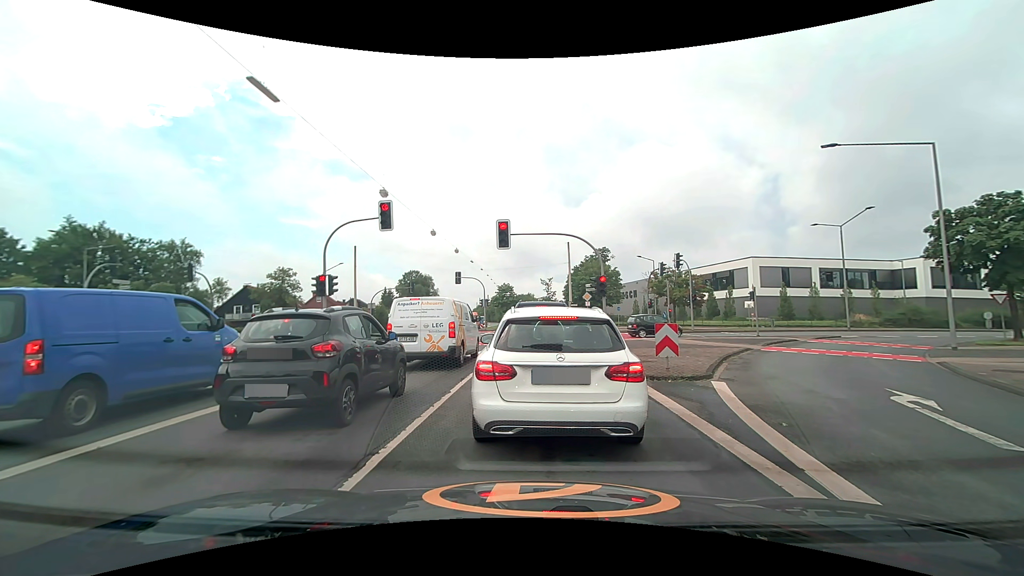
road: secondary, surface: asphalt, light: Day
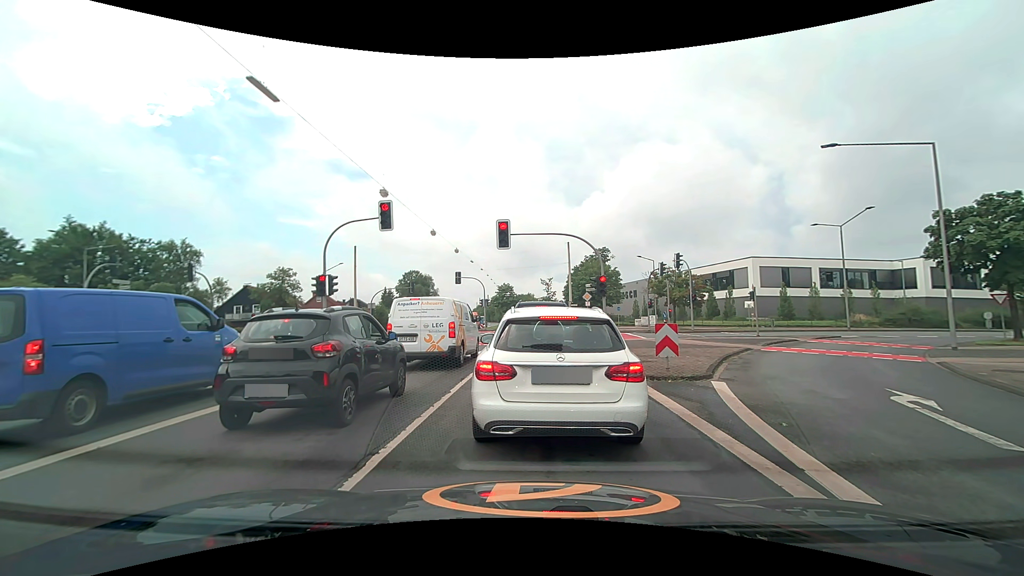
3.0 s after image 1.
(0.0, 0.0) m; 0°
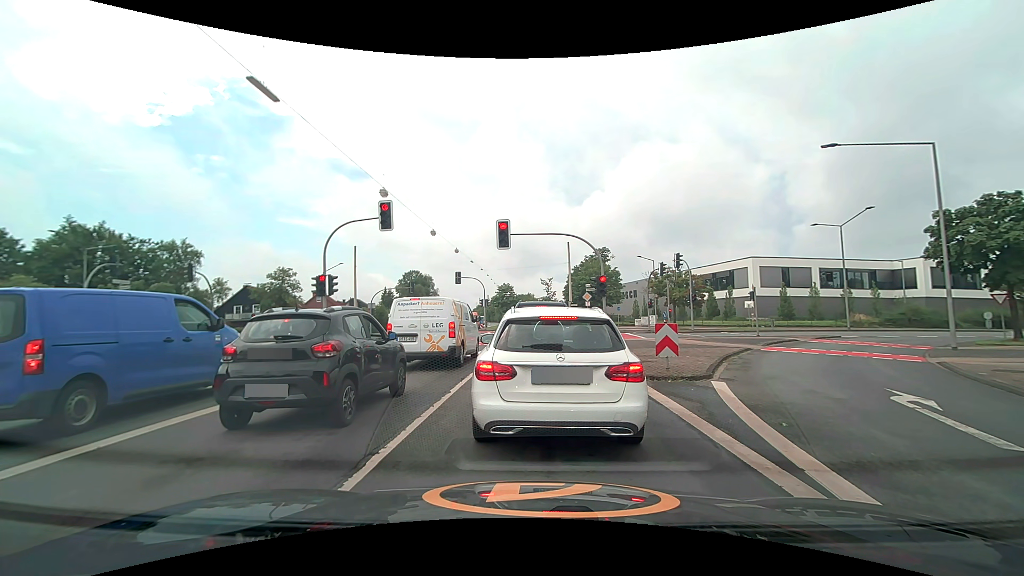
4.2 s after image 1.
(0.0, 0.0) m; 0°
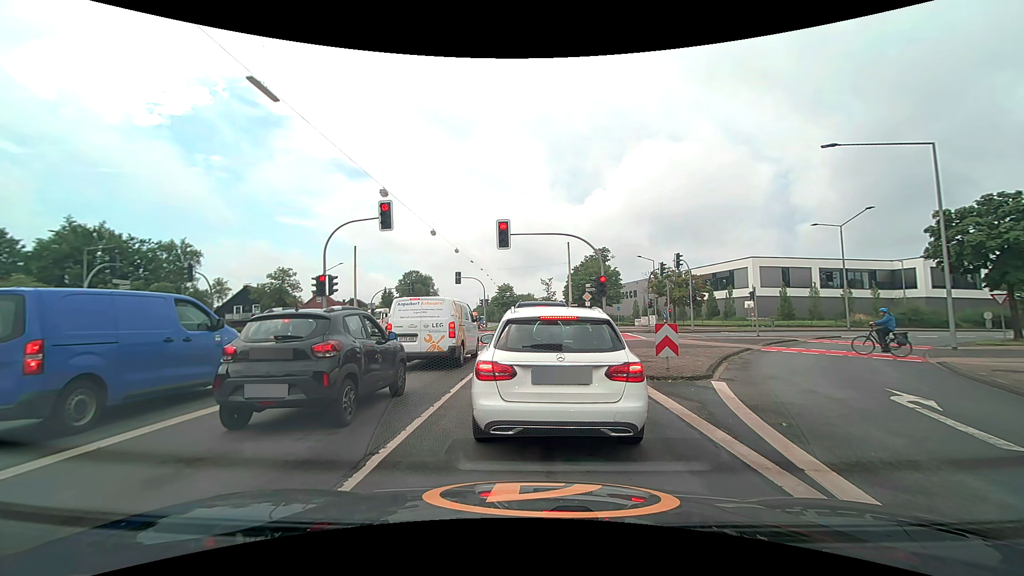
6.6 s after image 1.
(0.0, 0.0) m; 0°
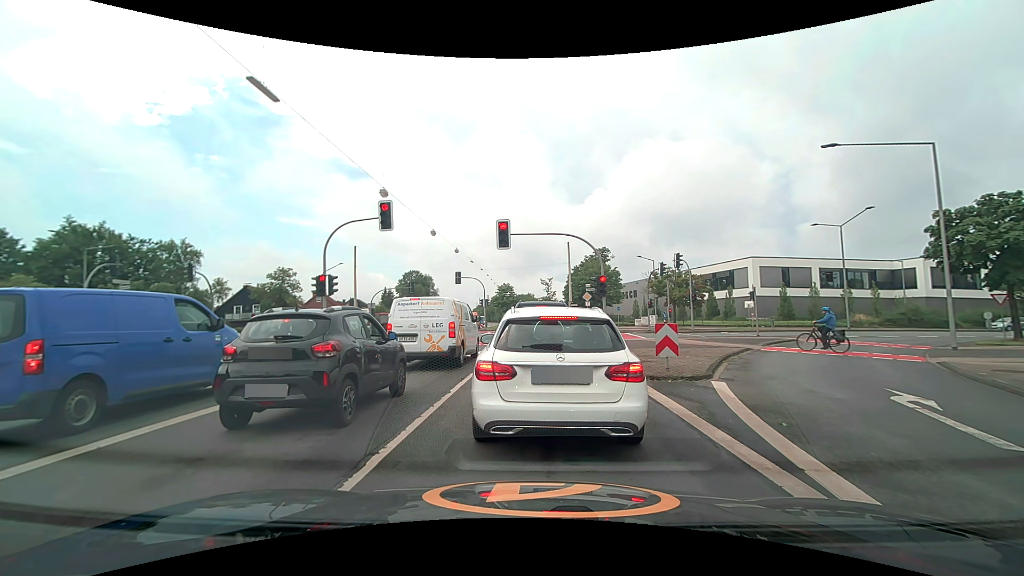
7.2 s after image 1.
(0.0, 0.0) m; 0°
(0, +10) (0, +20) (0, +30) (0, +40) (0, +50) (0, +60) (0, +70) (0, +80) (0, +90) (-1, +100) m
